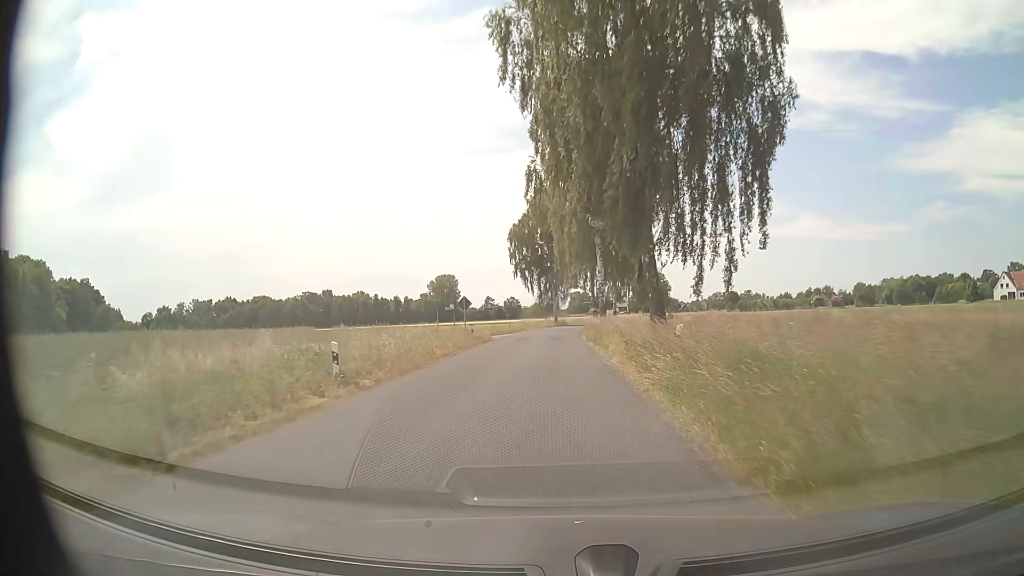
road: secondary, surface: asphalt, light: Day
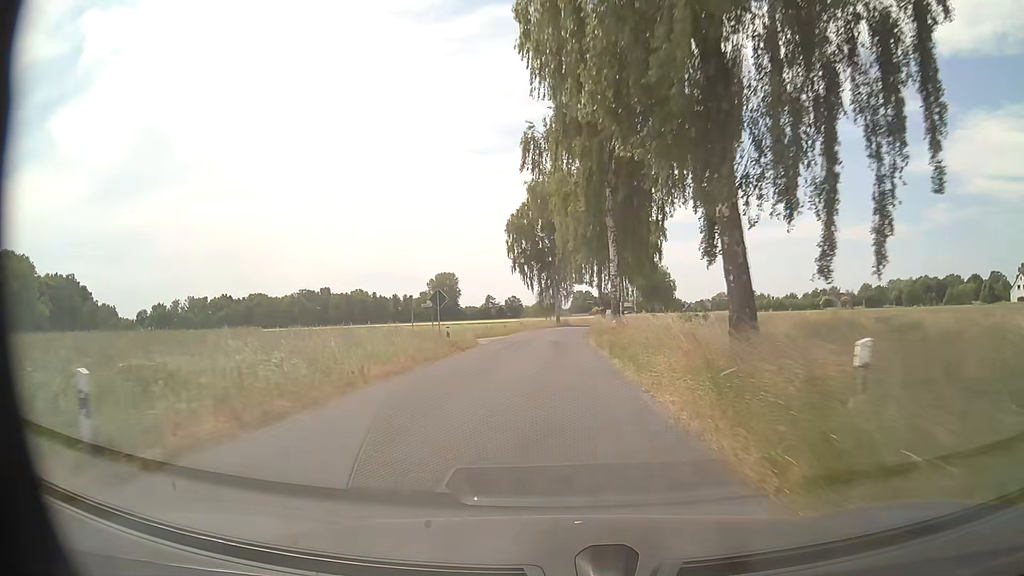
(-0.1, +8.4) m; -1°
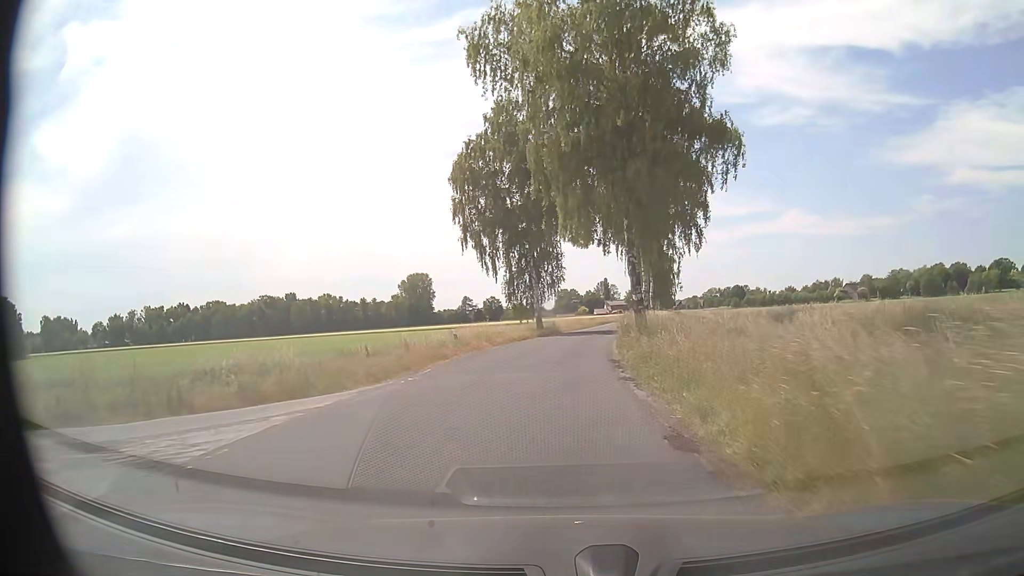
(+0.1, +33.4) m; +1°
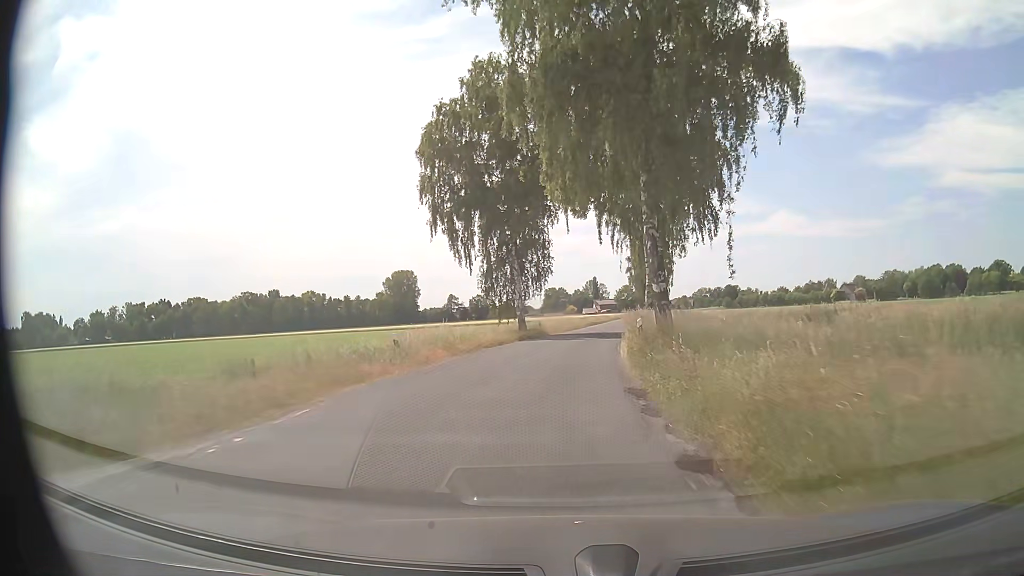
(+0.1, +8.4) m; +1°
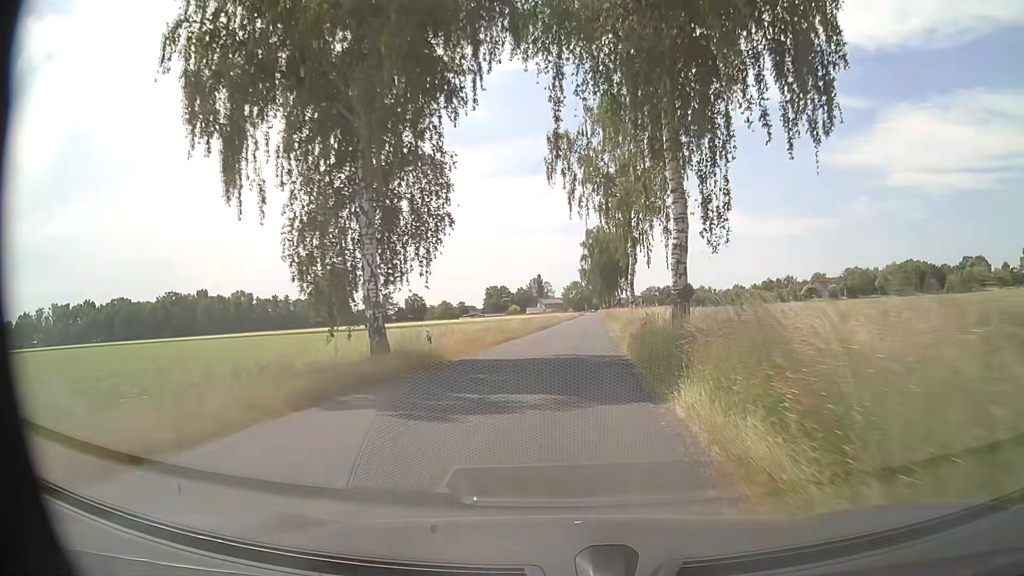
(+0.9, +25.0) m; +4°
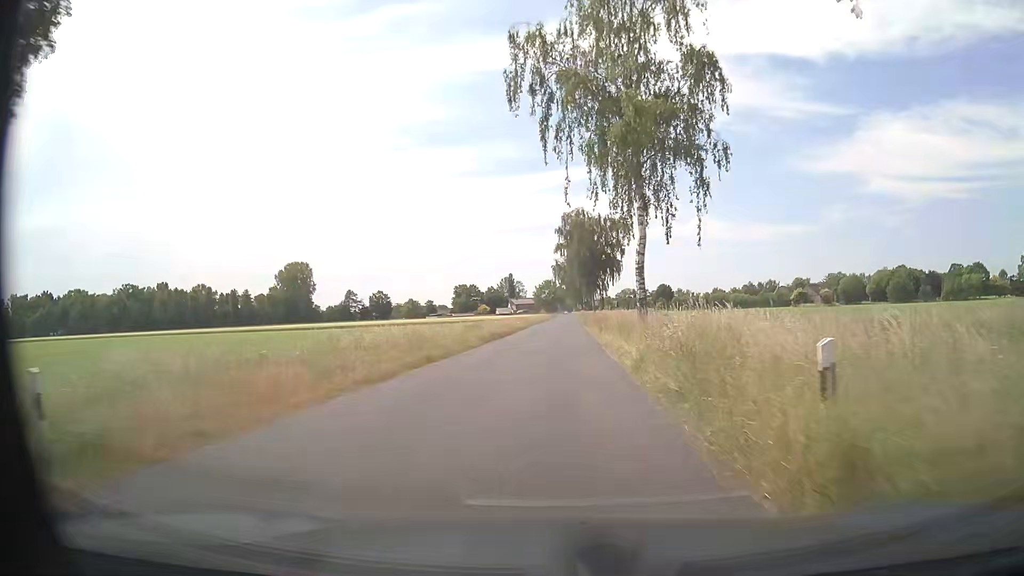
(+0.5, +16.7) m; +2°
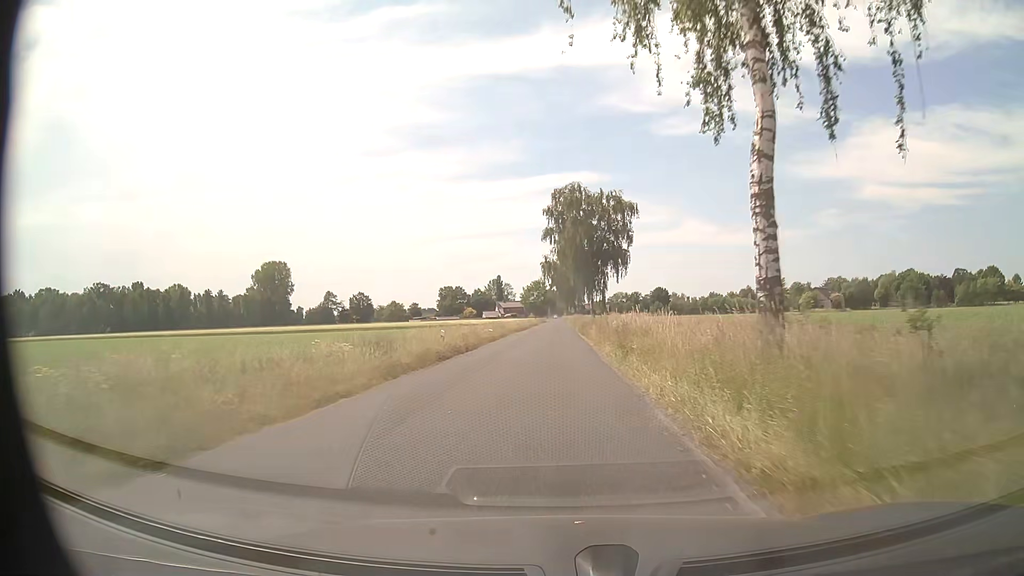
(+0.3, +16.8) m; +2°
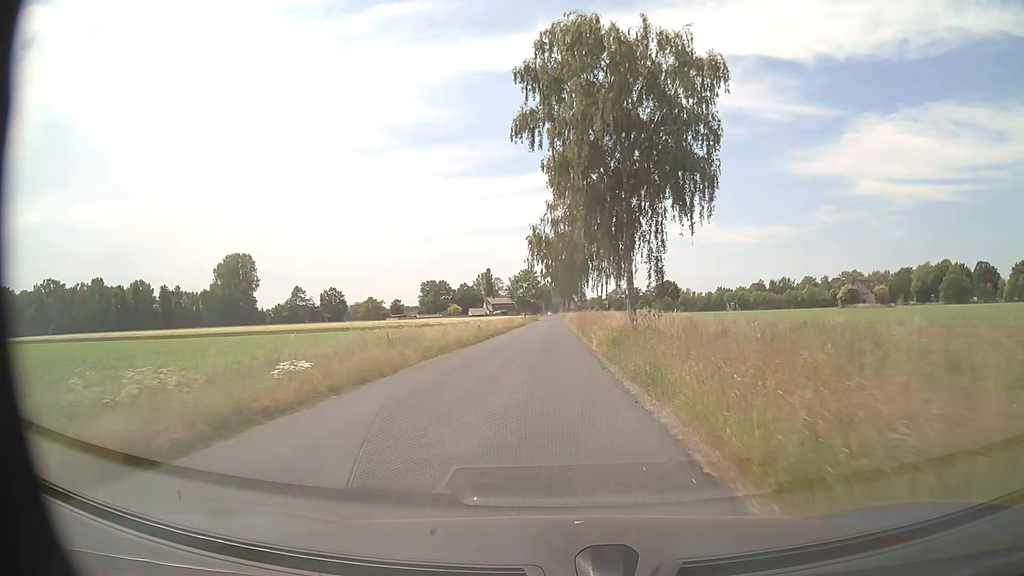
(0.0, +33.5) m; 0°
(0, +10) (0, +20) (0, +30) (0, +40) (0, +50) (0, +60) (0, +70) (0, +80) (0, +90) (0, +100) m
